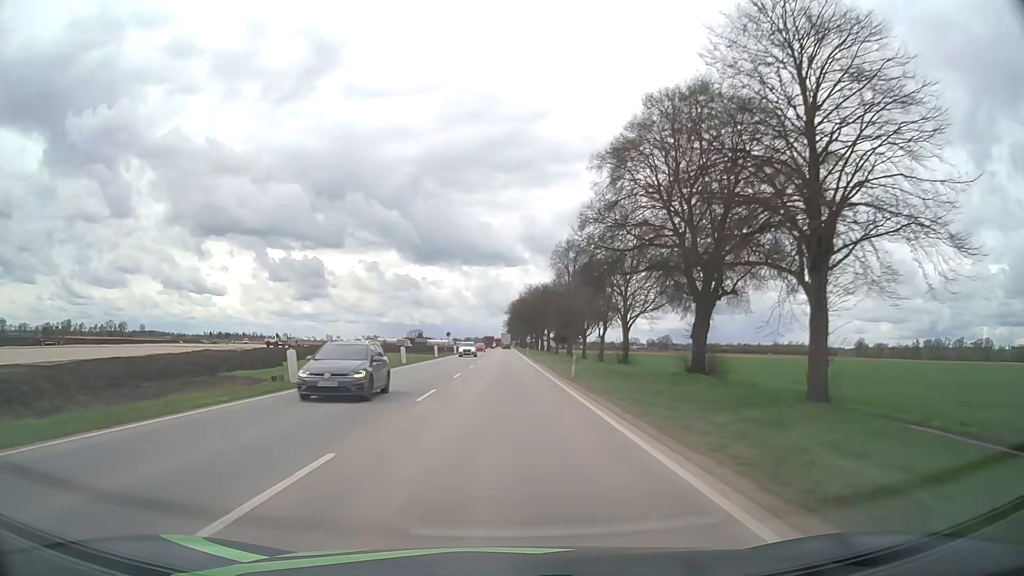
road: unclassified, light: Day
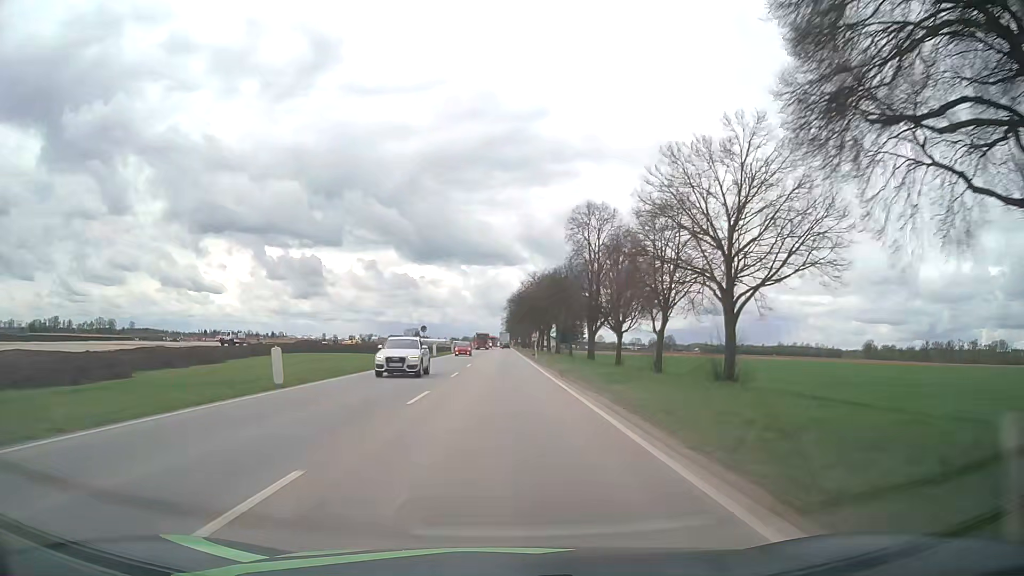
(0.0, +25.3) m; 0°
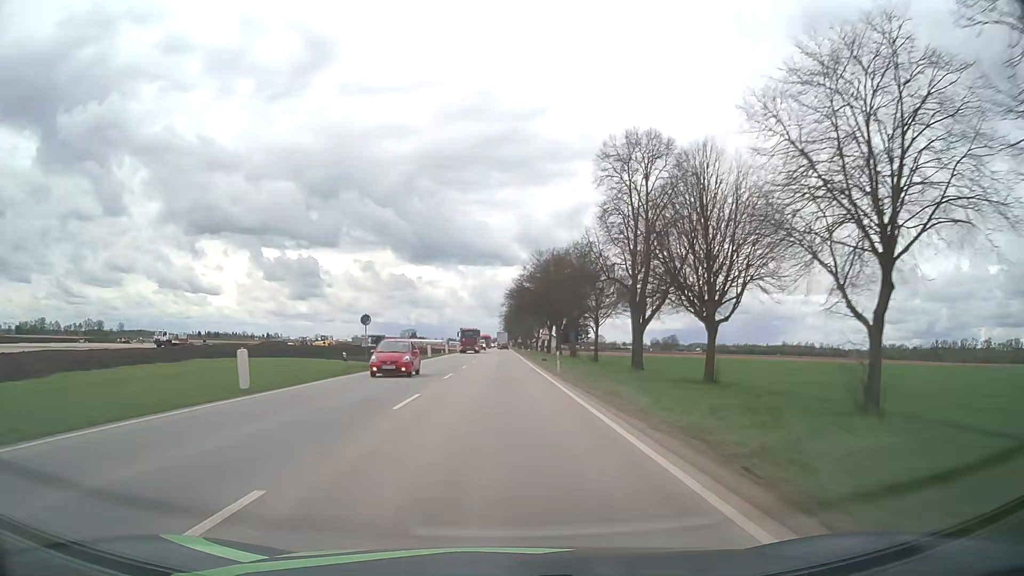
(+0.2, +25.2) m; +1°
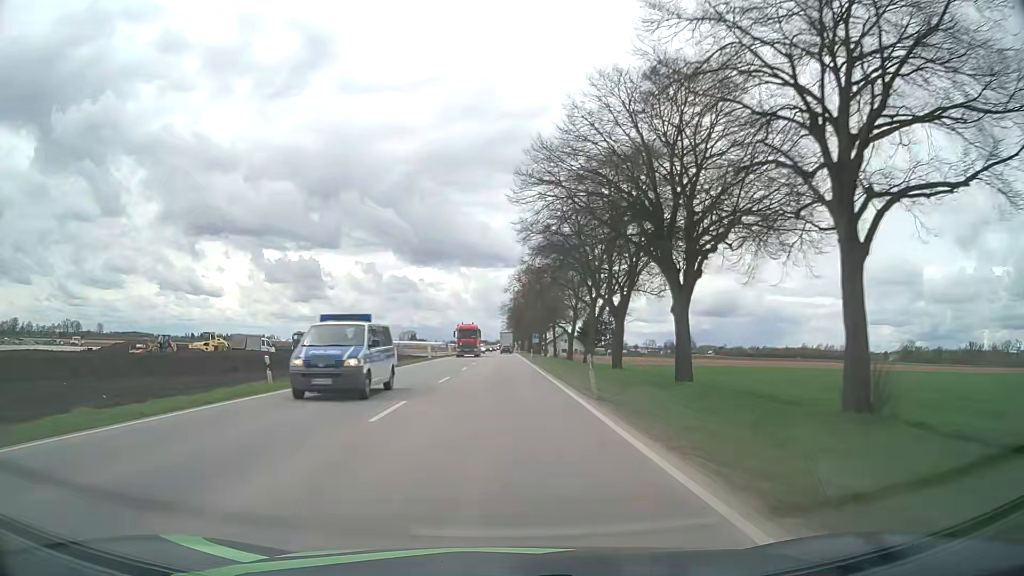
(-0.3, +62.0) m; -1°
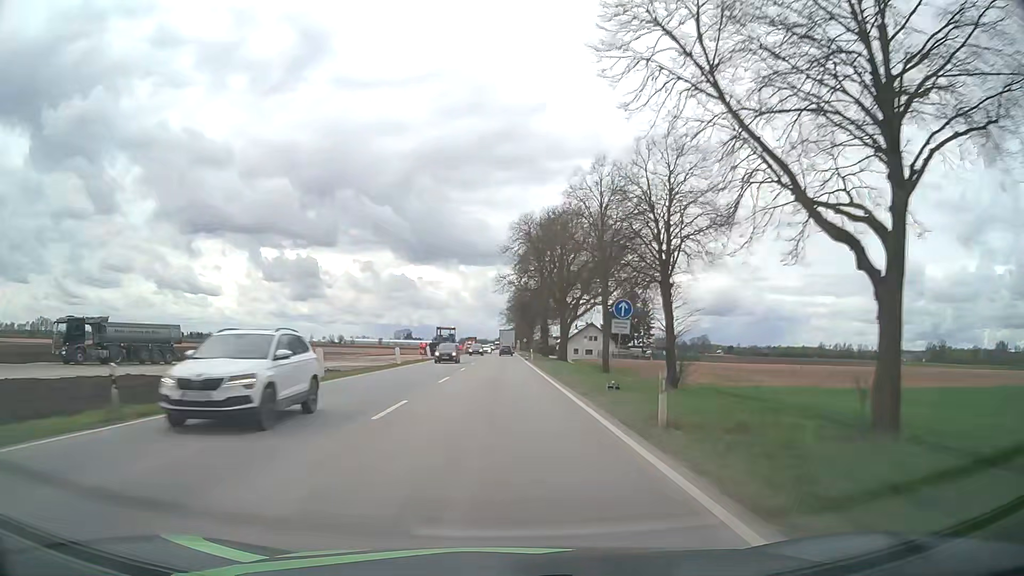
(+0.2, +59.5) m; 0°
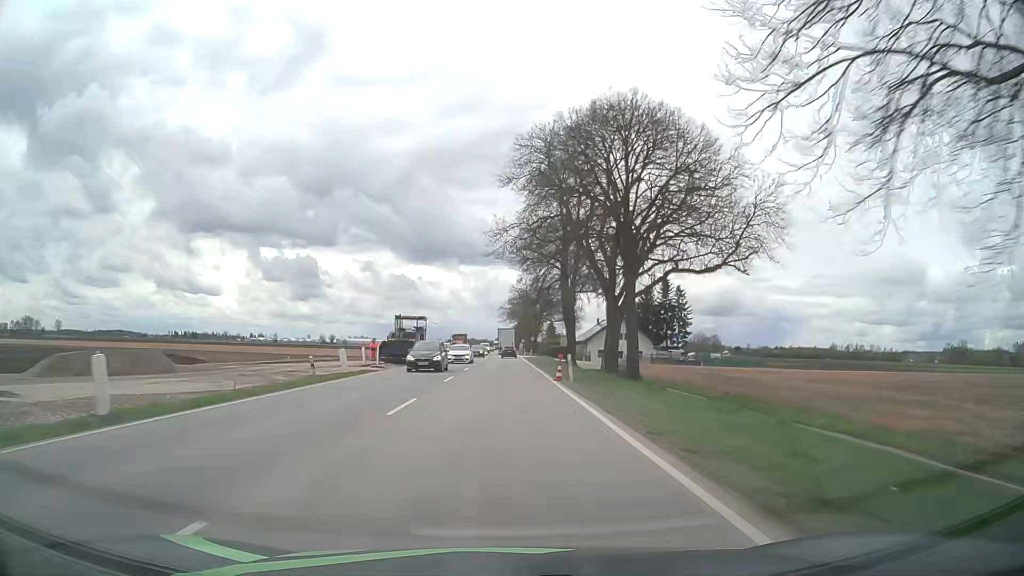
(-0.1, +35.0) m; 0°
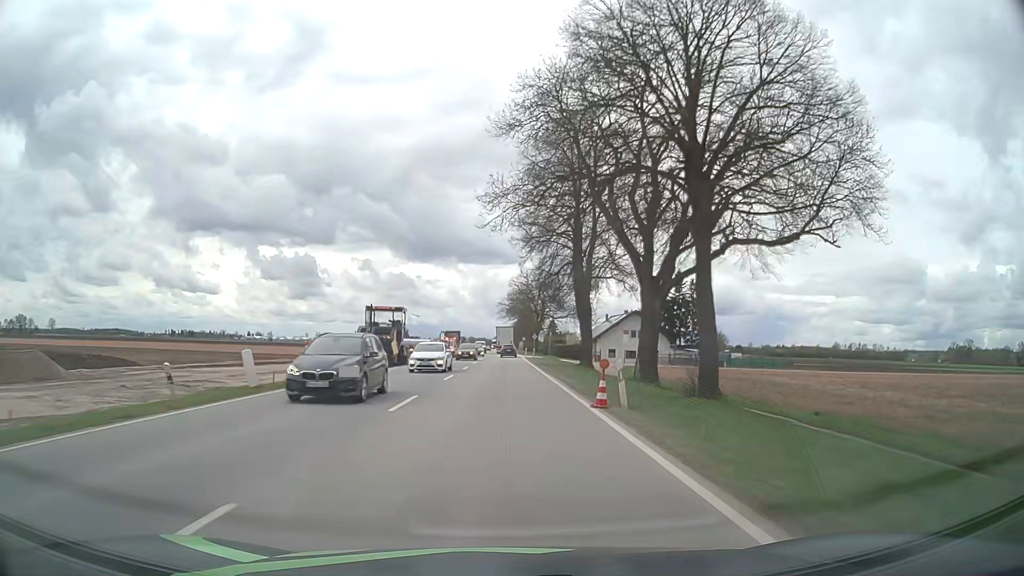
(0.0, +11.6) m; 0°
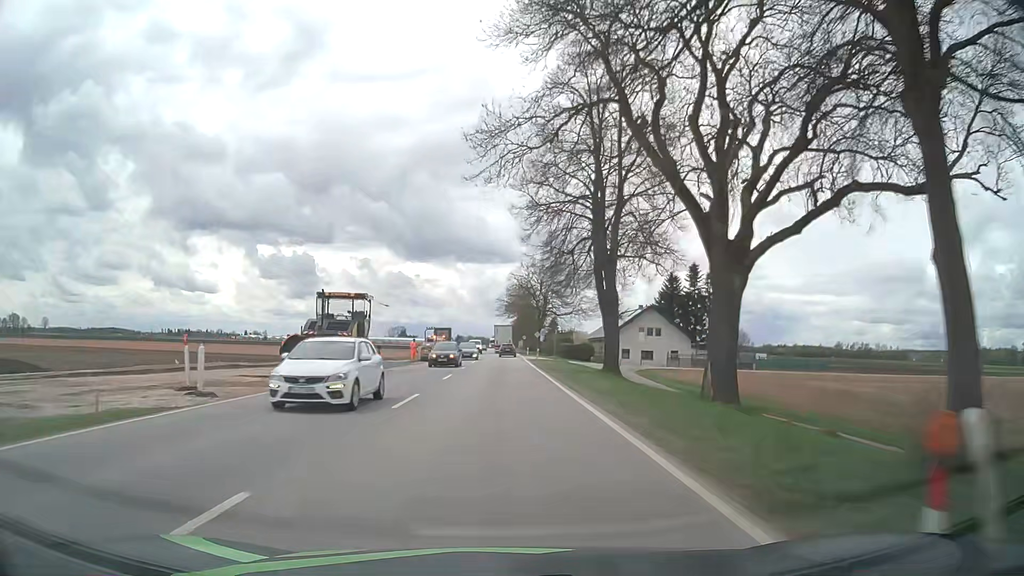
(0.0, +11.5) m; 0°
(0, +10) (0, +20) (0, +30) (0, +40) (0, +50) (0, +60) (0, +70) (0, +80) (0, +90) (0, +100) m
